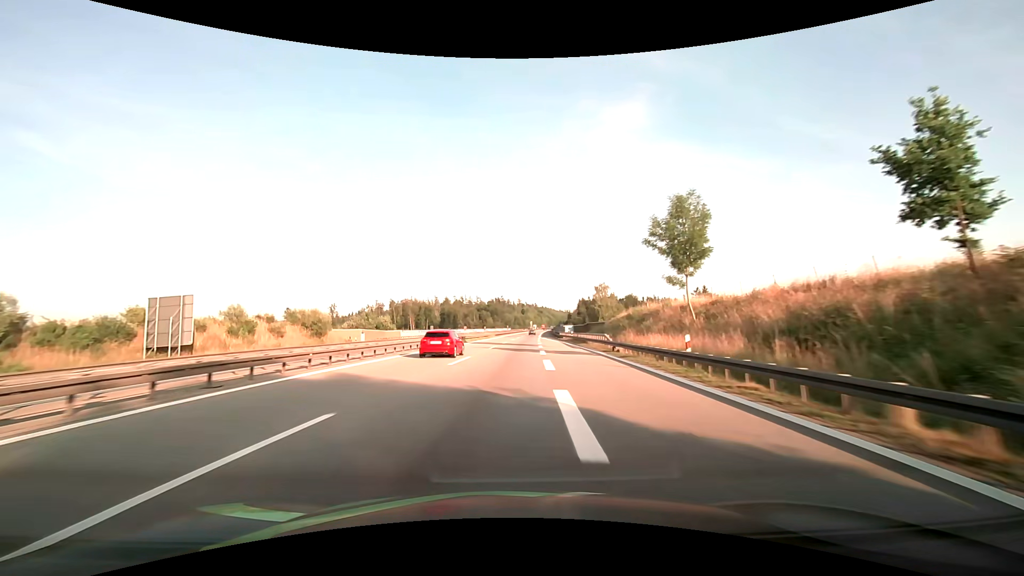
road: motorway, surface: asphalt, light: Day
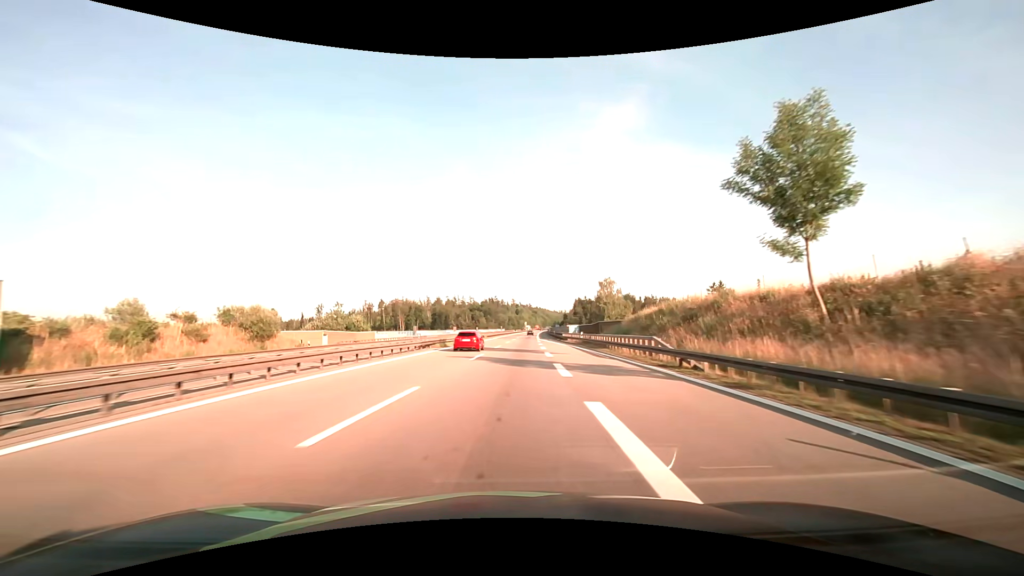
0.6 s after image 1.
(+0.1, +13.8) m; +1°
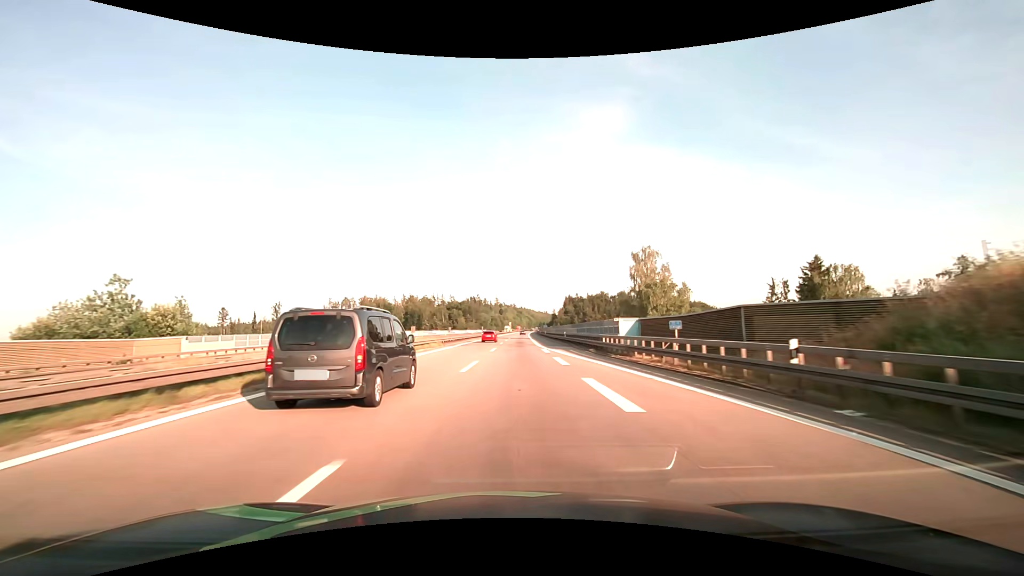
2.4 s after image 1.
(+0.8, +42.6) m; +2°
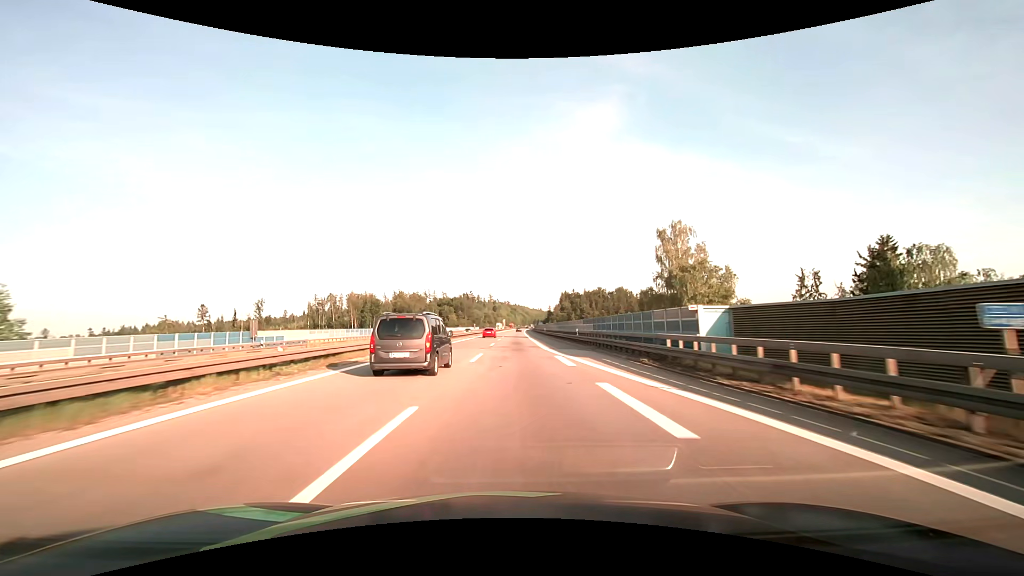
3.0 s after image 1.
(0.0, +14.5) m; 0°
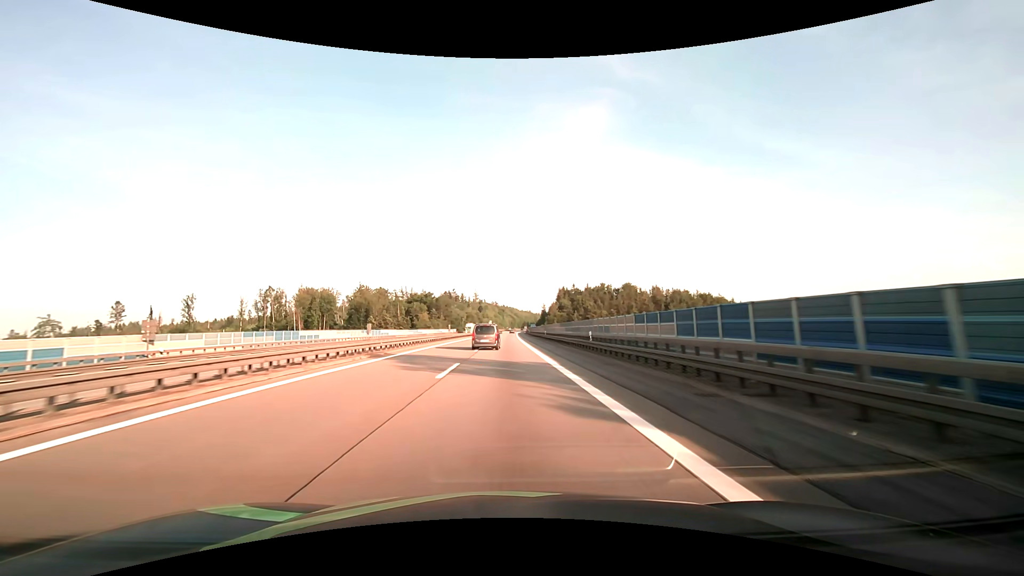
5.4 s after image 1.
(+1.0, +59.6) m; +2°
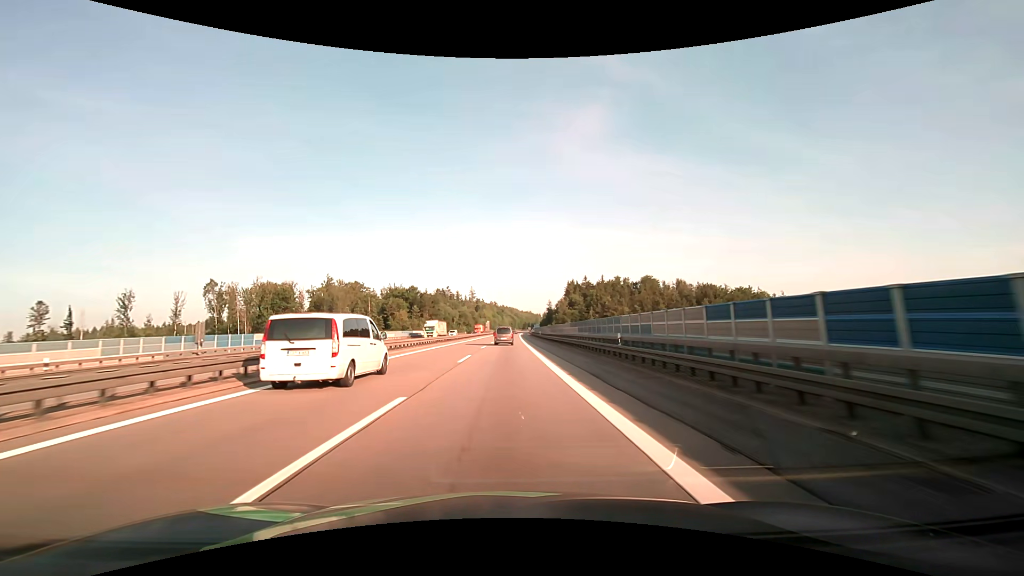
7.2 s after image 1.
(+0.1, +45.5) m; 0°
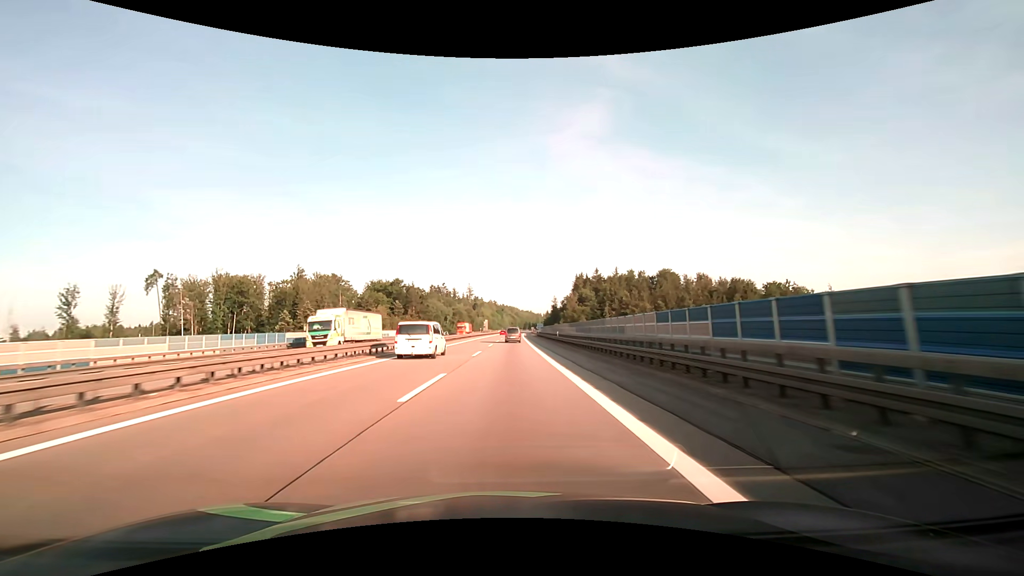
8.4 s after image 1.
(0.0, +30.2) m; 0°
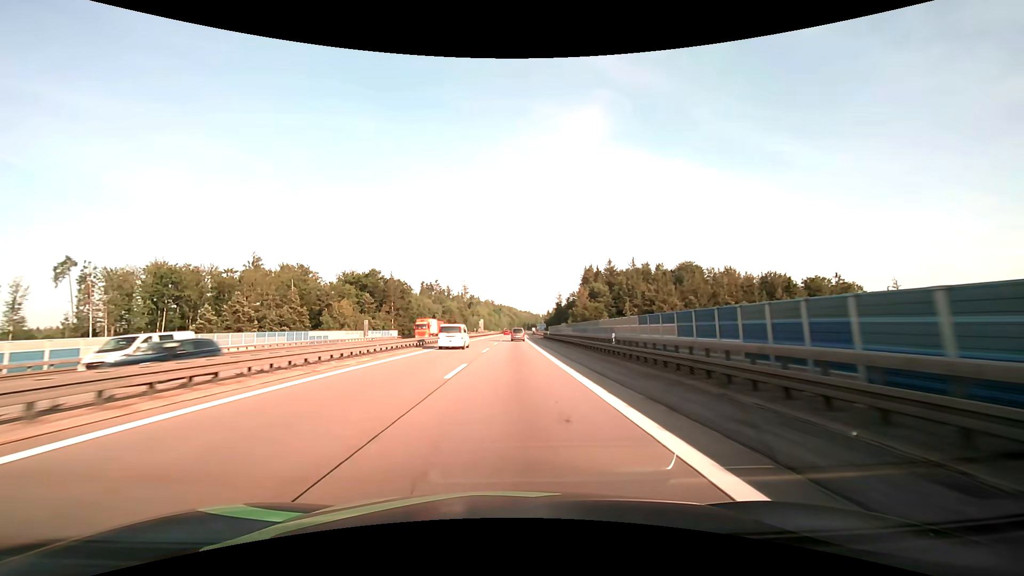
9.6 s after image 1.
(+0.1, +30.7) m; 0°
(0, +10) (0, +20) (0, +30) (0, +40) (0, +50) (0, +60) (+1, +70) (+1, +80) (+1, +90) (+1, +100) m
